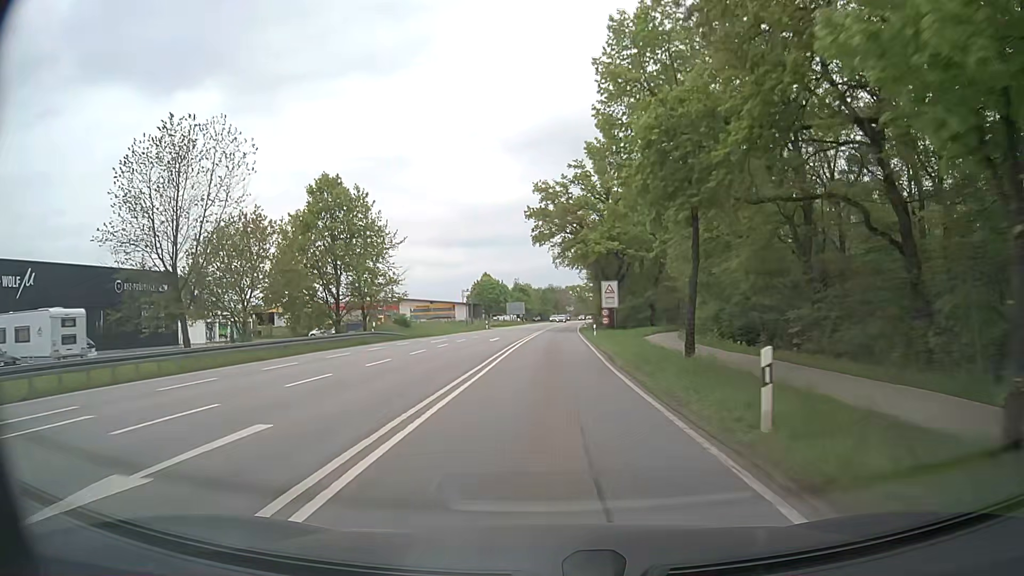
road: secondary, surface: asphalt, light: Day
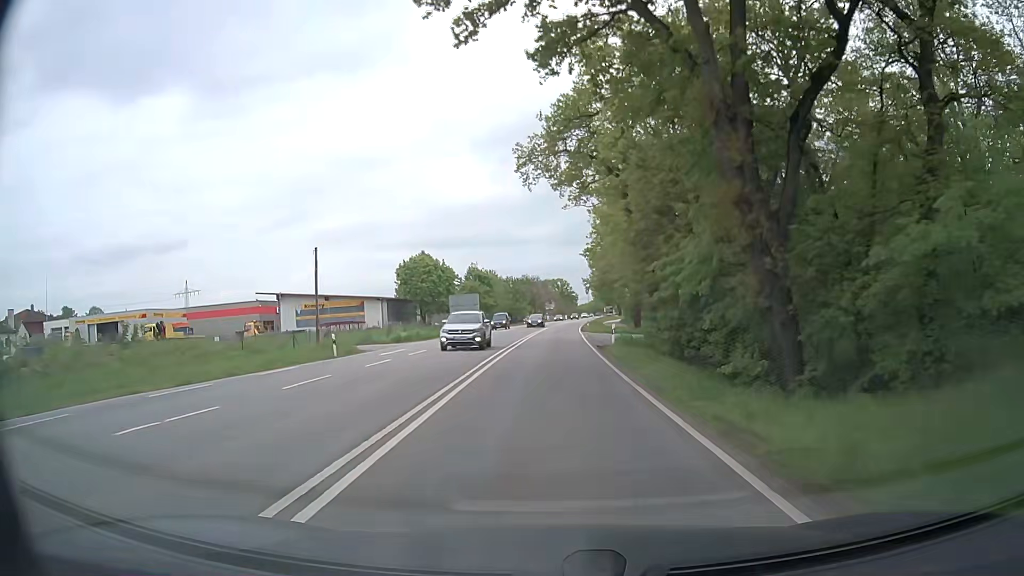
(+0.7, +53.6) m; +2°
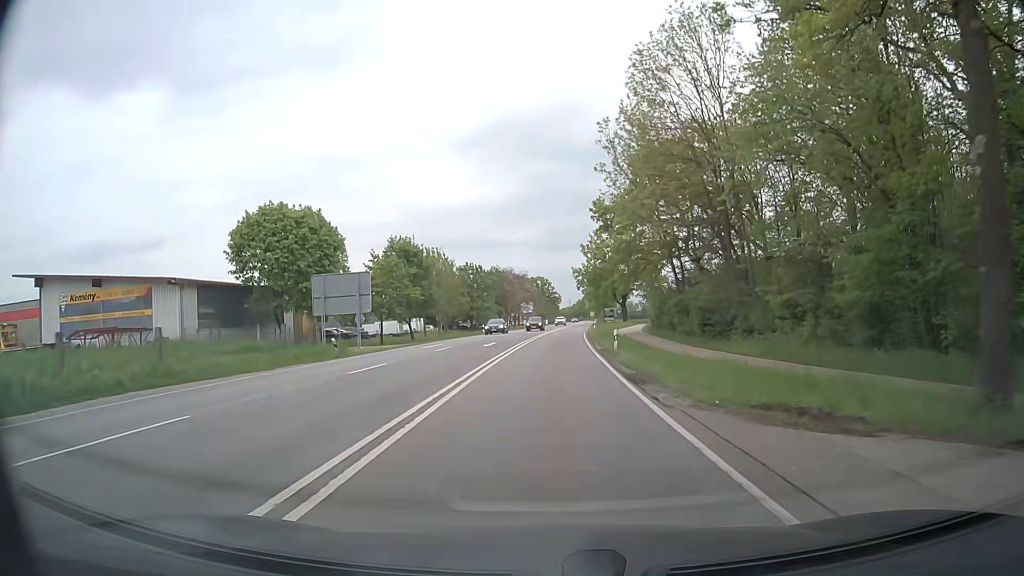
(+0.5, +42.9) m; +2°
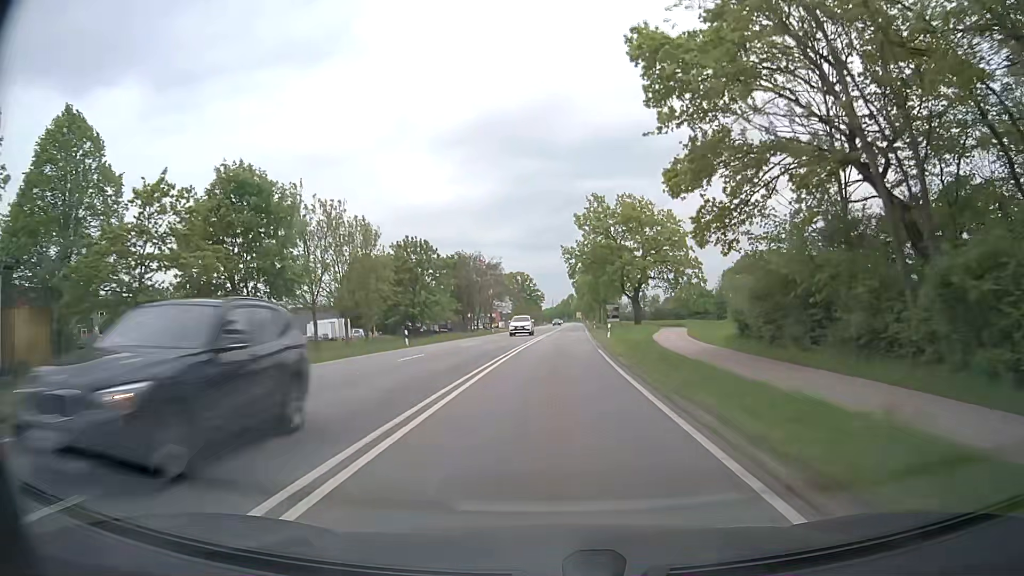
(+0.3, +32.2) m; +1°
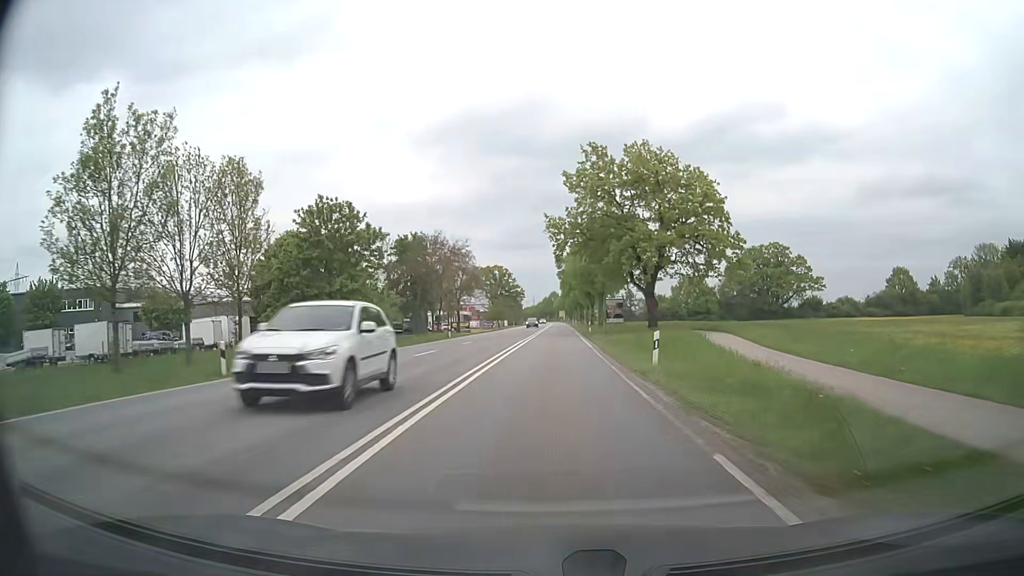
(+0.4, +21.4) m; +2°
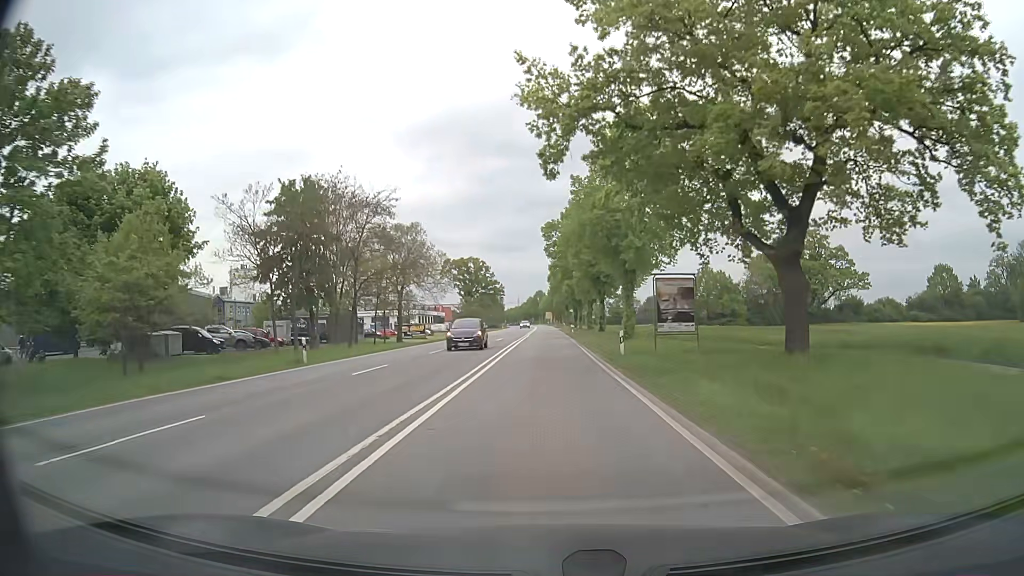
(+0.4, +32.2) m; +1°
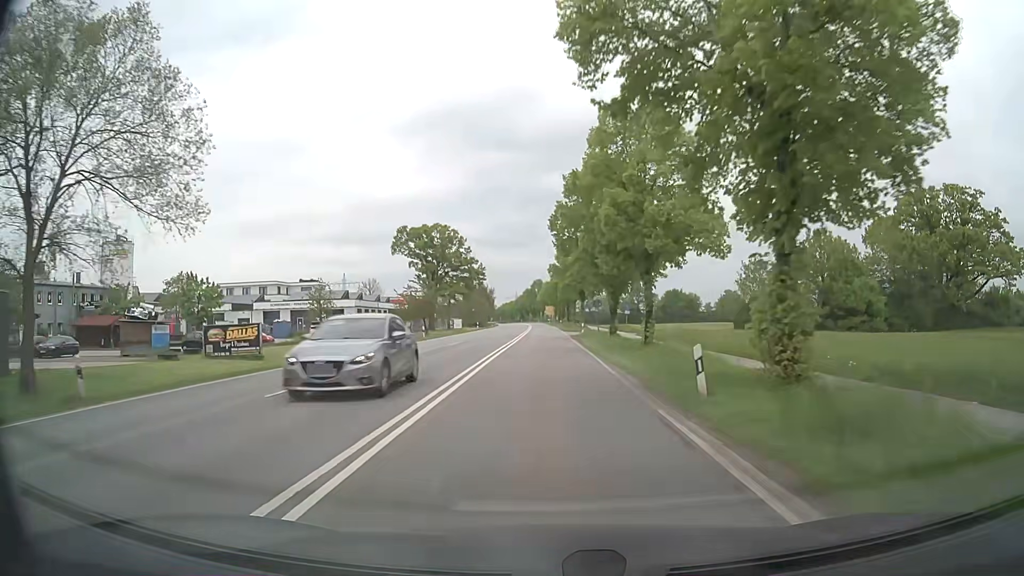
(0.0, +53.7) m; 0°
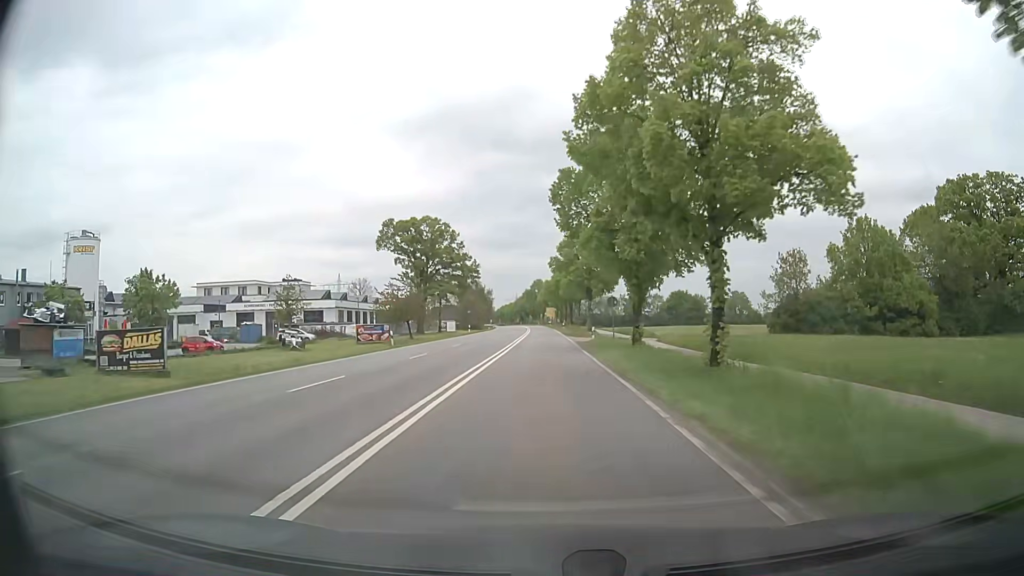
(0.0, +10.7) m; 0°
(0, +10) (0, +20) (0, +30) (0, +40) (0, +50) (0, +60) (0, +70) (-1, +80) (-1, +90) (-1, +100) m
